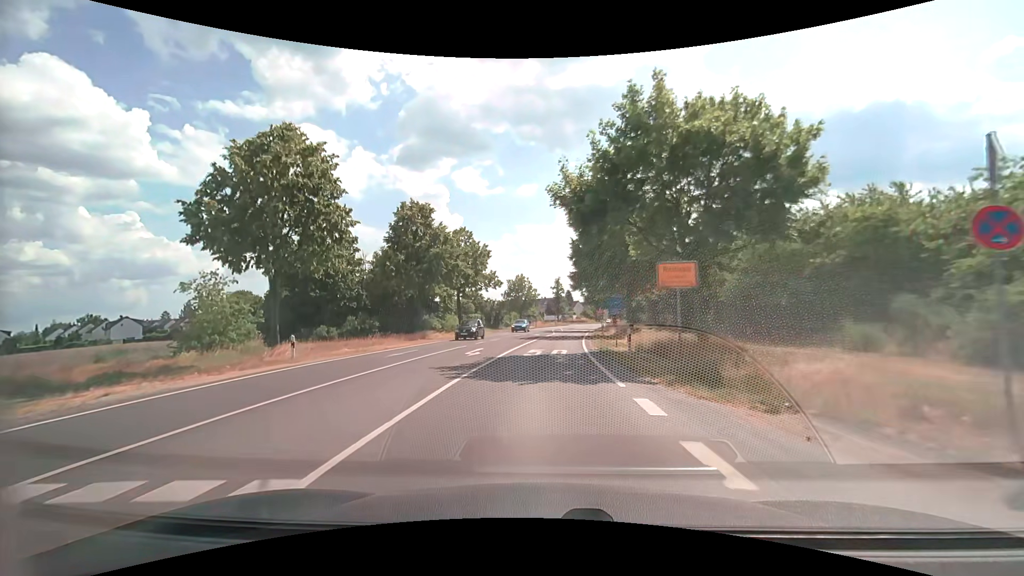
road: secondary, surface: asphalt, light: Day
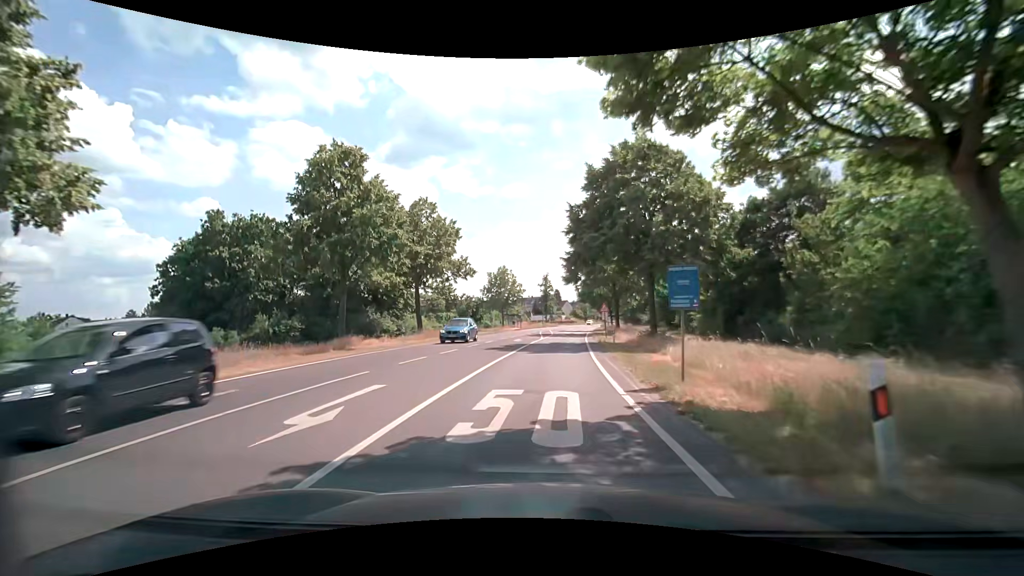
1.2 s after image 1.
(+0.1, +13.6) m; +1°
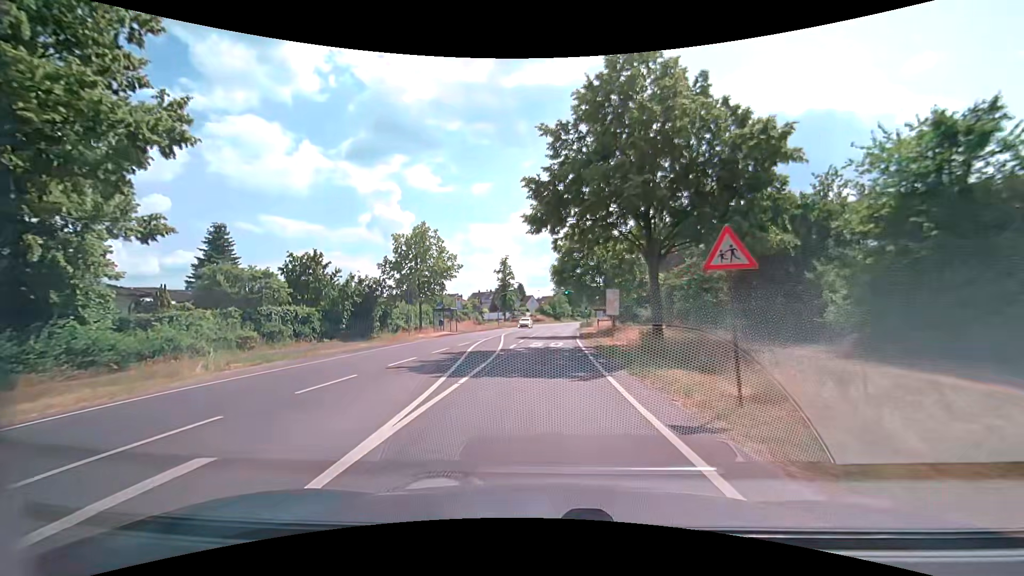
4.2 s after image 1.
(+1.2, +33.1) m; +4°
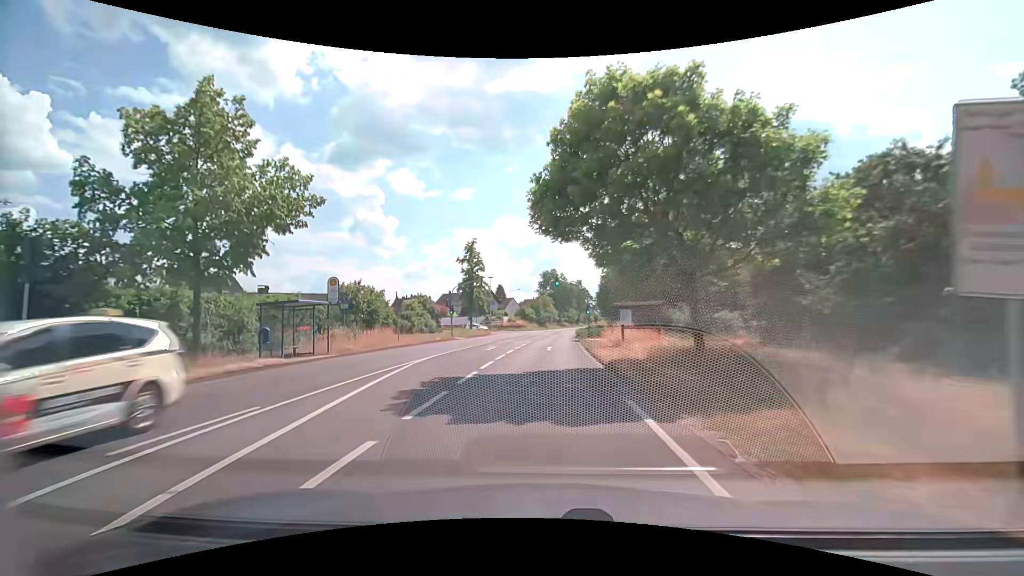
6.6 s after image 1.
(+0.3, +26.3) m; +2°
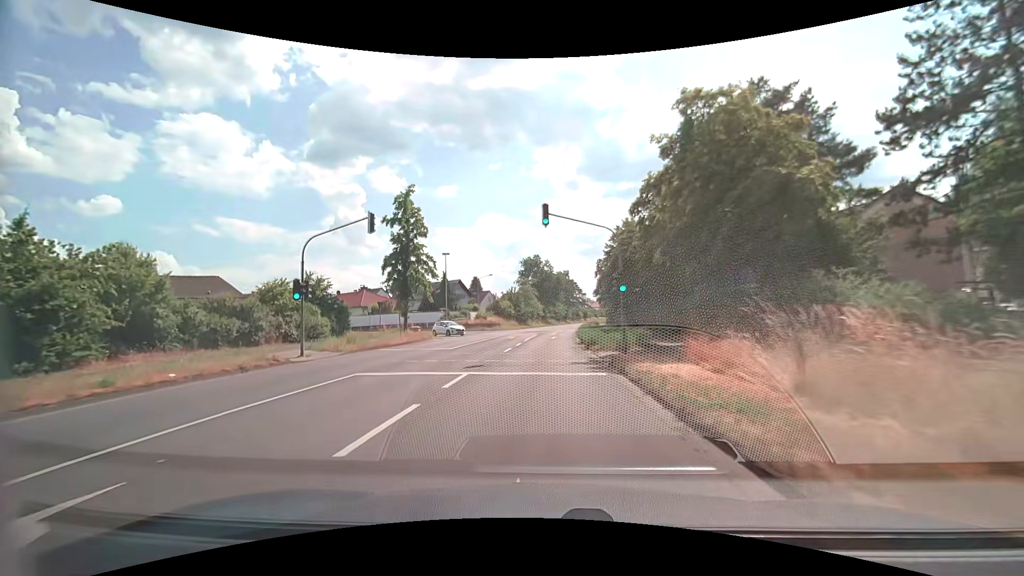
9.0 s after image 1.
(+0.3, +27.6) m; +2°
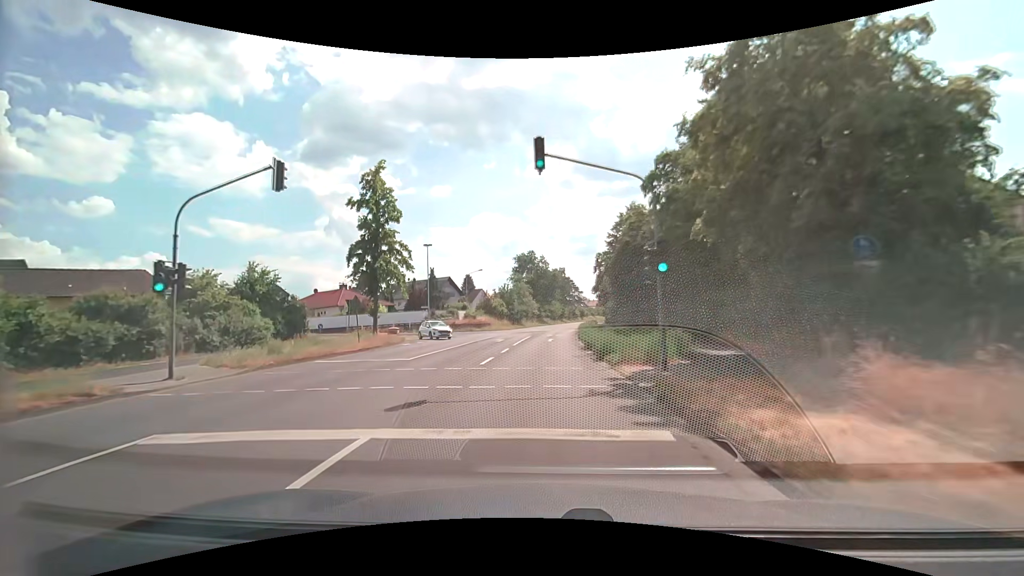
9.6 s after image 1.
(+0.1, +7.0) m; +1°
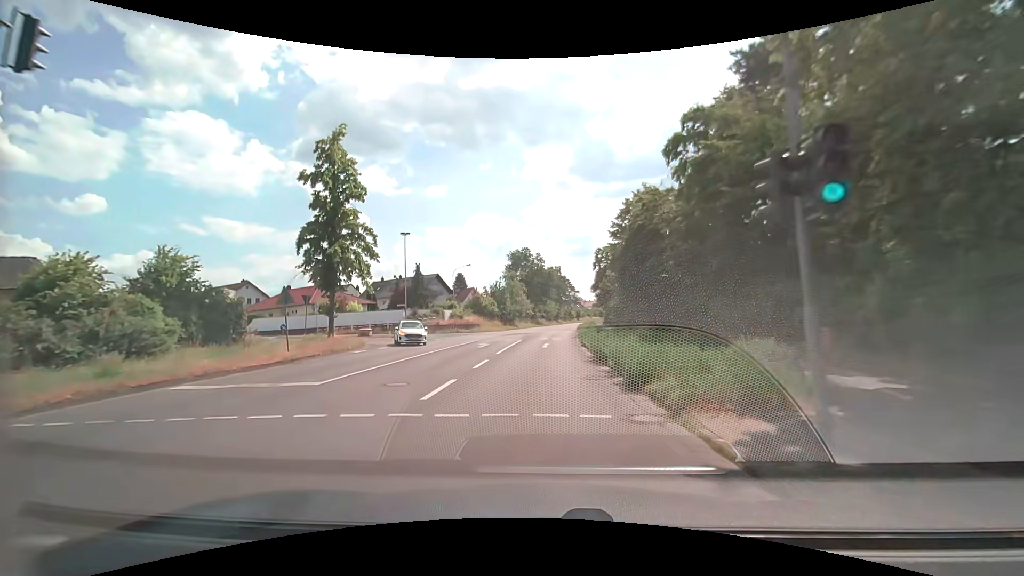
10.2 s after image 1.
(0.0, +7.1) m; 0°
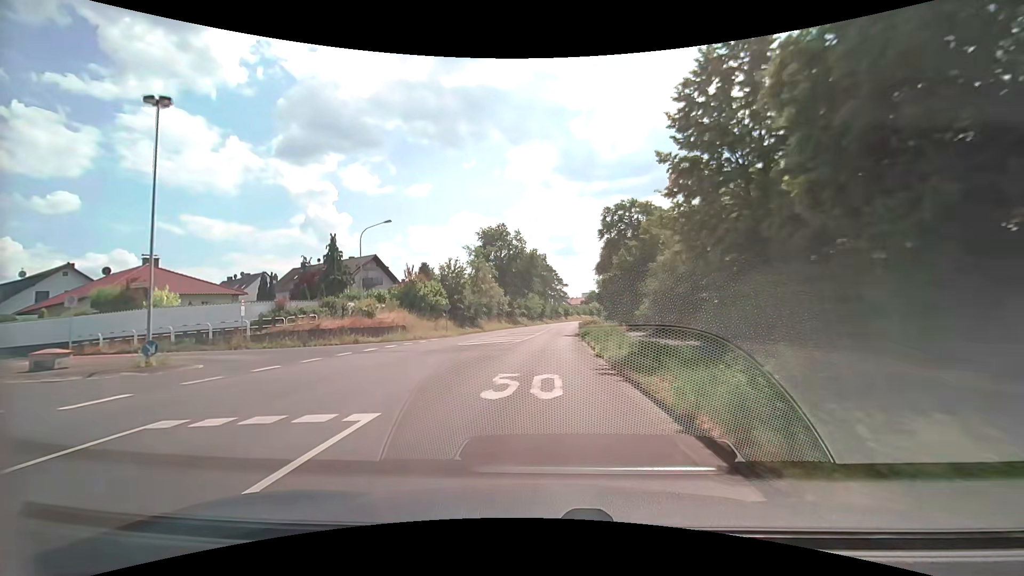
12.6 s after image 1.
(+0.5, +28.9) m; +2°
(0, +10) (0, +20) (+1, +30) (+1, +40) (+2, +50) (+2, +60) (+3, +70) (+4, +80) (+5, +90) (+5, +100) m
